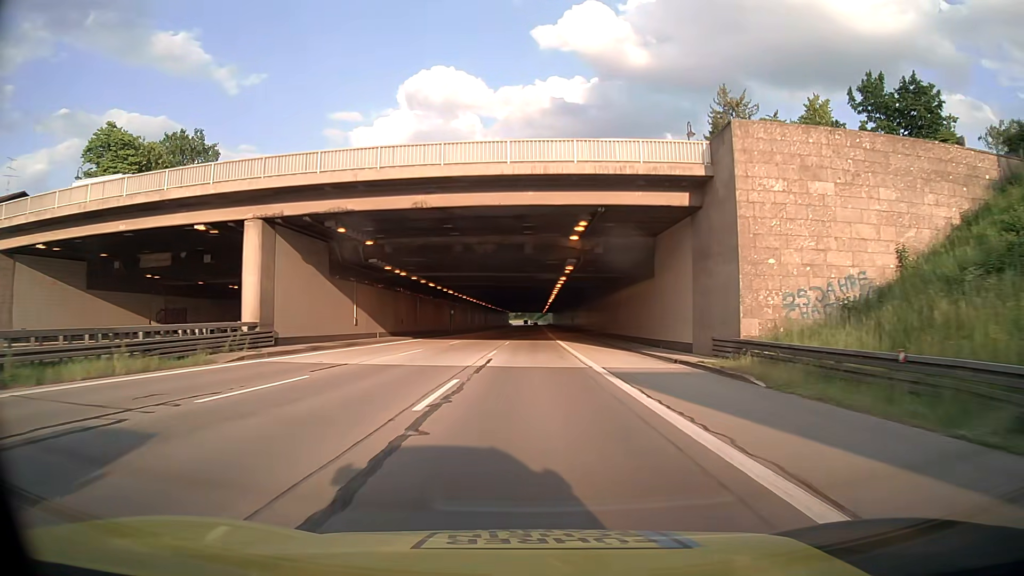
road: motorway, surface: asphalt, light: Day
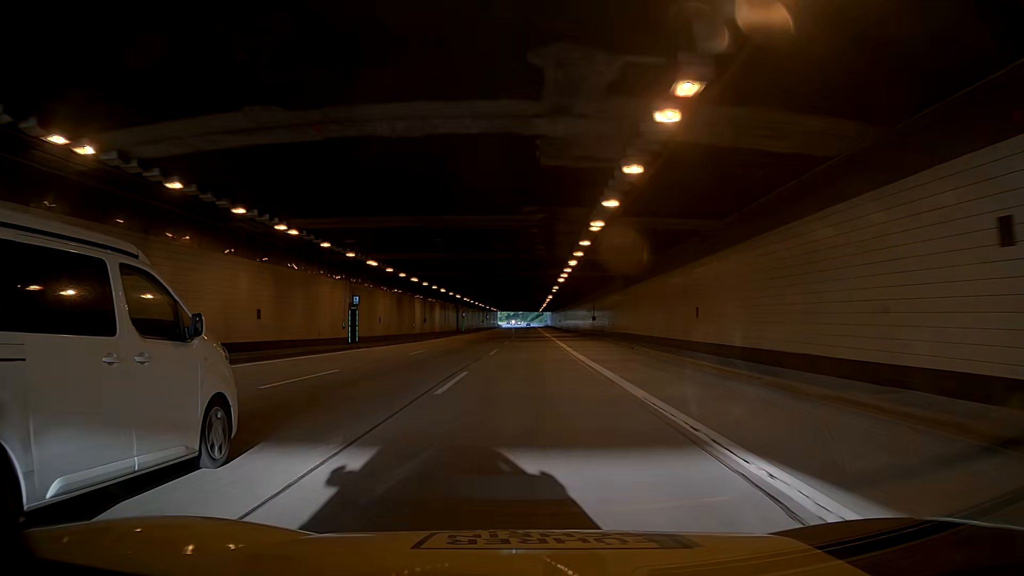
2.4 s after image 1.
(+0.5, +51.6) m; 0°
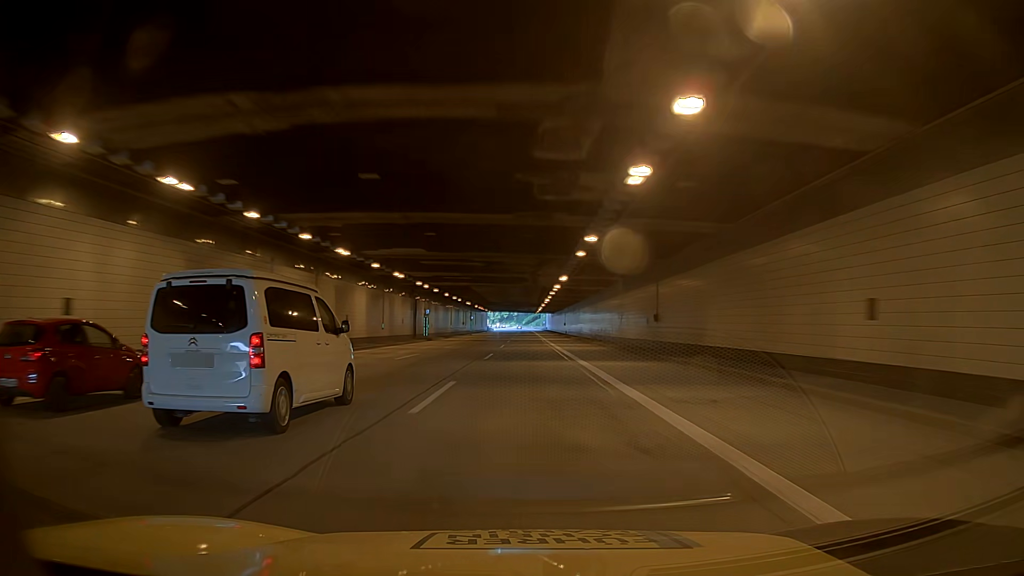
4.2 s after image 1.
(-0.4, +38.6) m; -1°
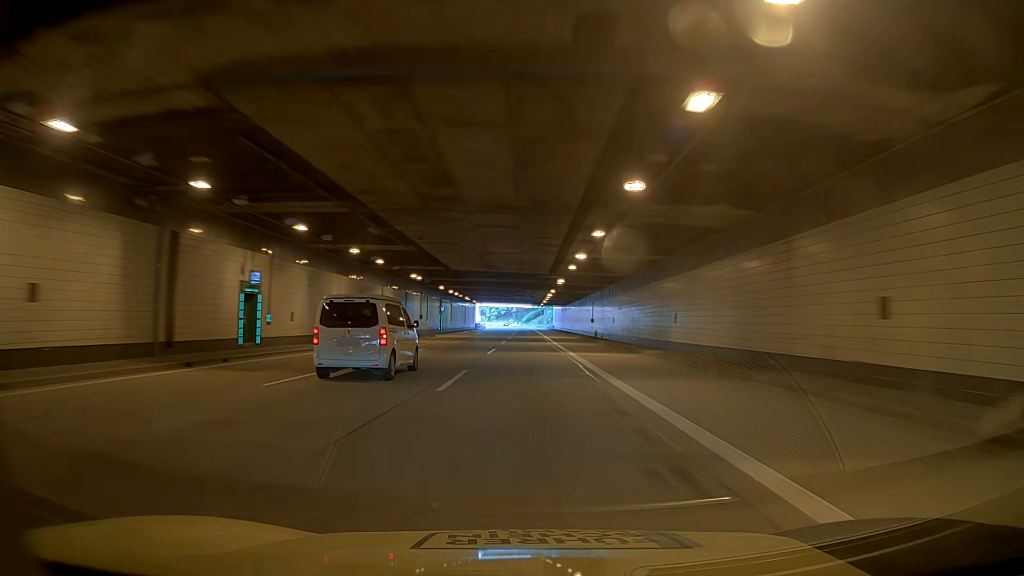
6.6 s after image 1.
(-2.2, +51.3) m; -3°
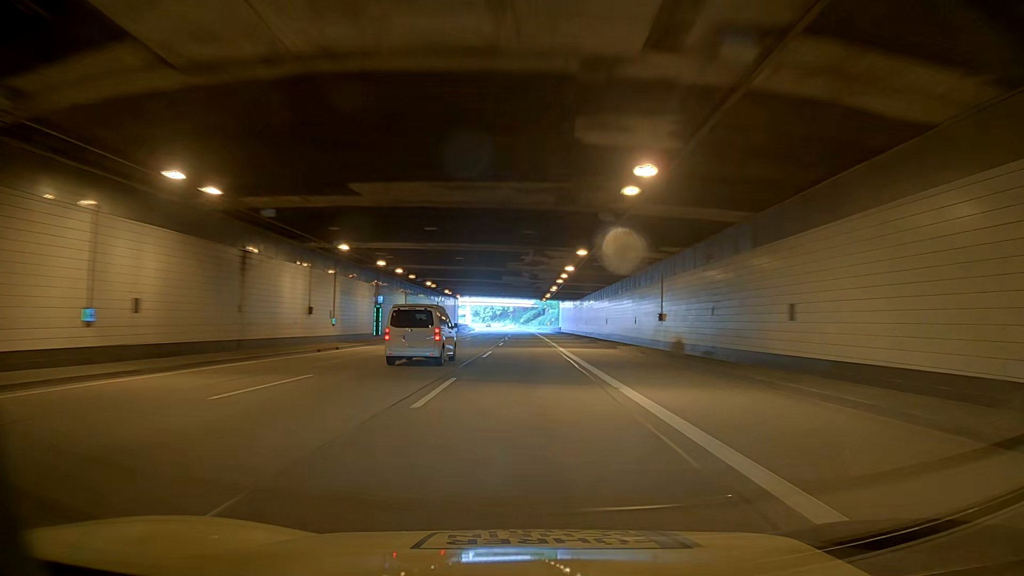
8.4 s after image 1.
(-0.2, +38.5) m; 0°
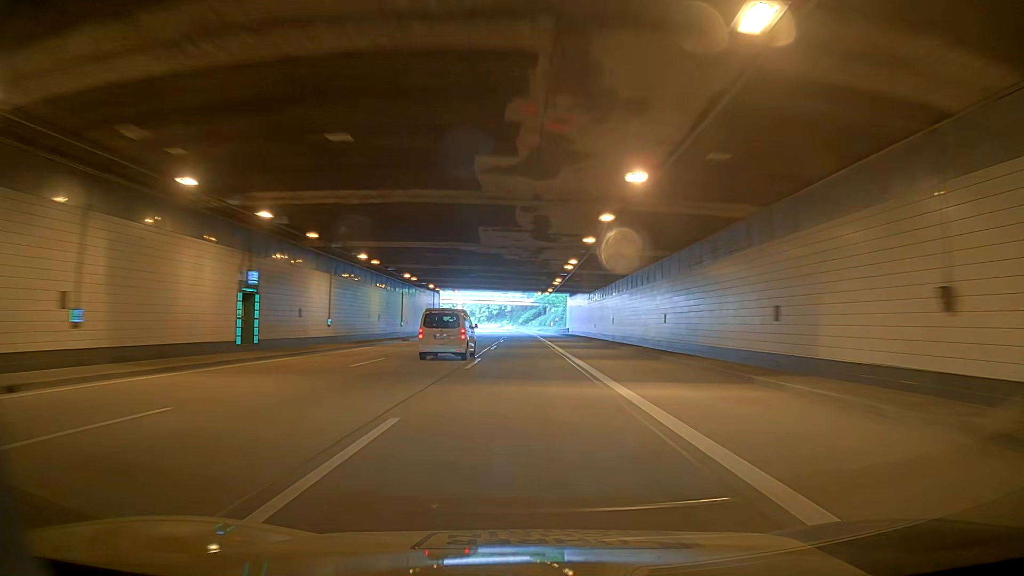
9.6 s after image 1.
(0.0, +25.7) m; 0°
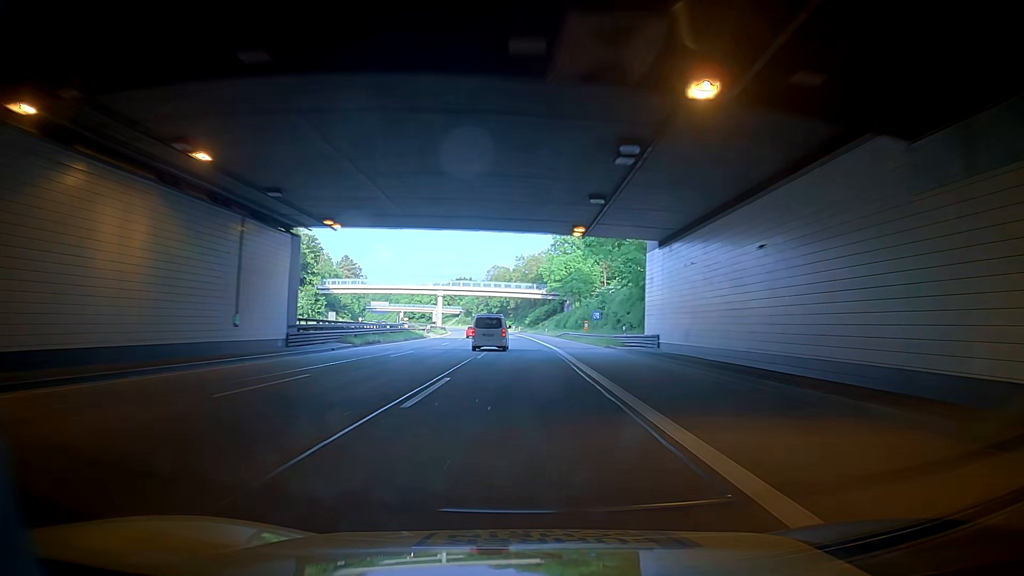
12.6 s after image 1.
(0.0, +64.1) m; 0°
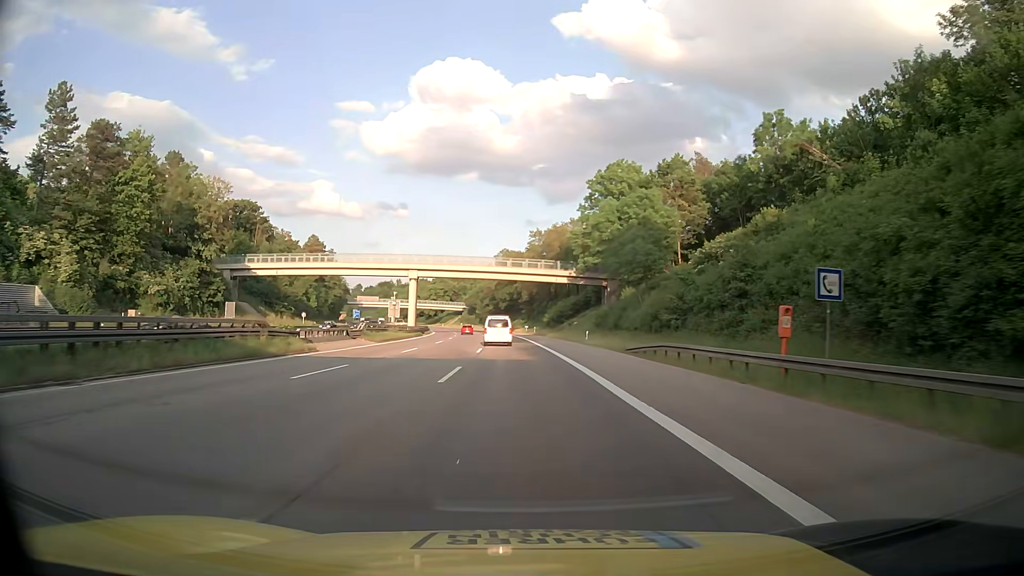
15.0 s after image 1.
(+0.7, +51.3) m; +3°
